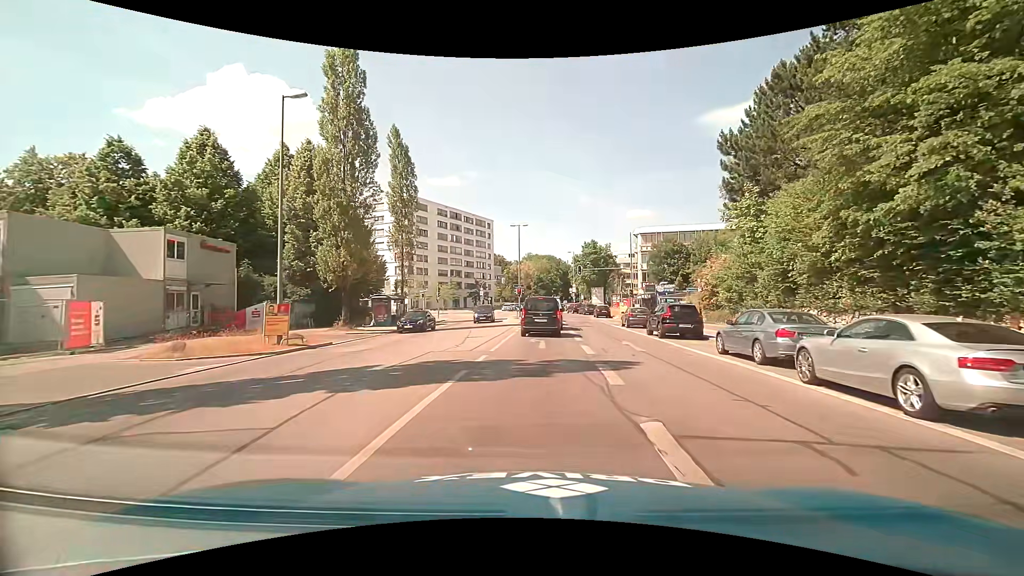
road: secondary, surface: asphalt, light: Day
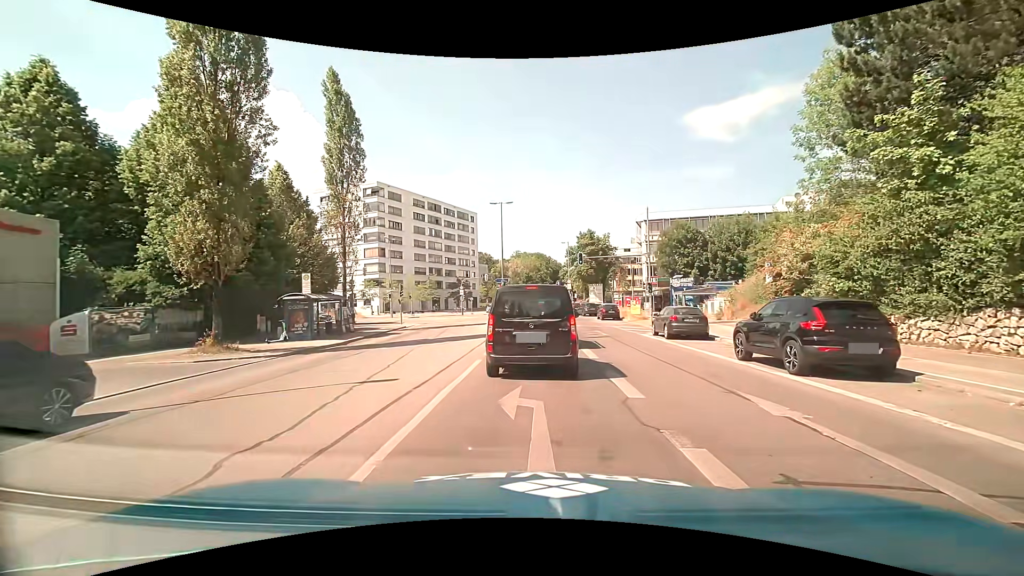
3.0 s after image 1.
(+0.3, +11.9) m; +4°
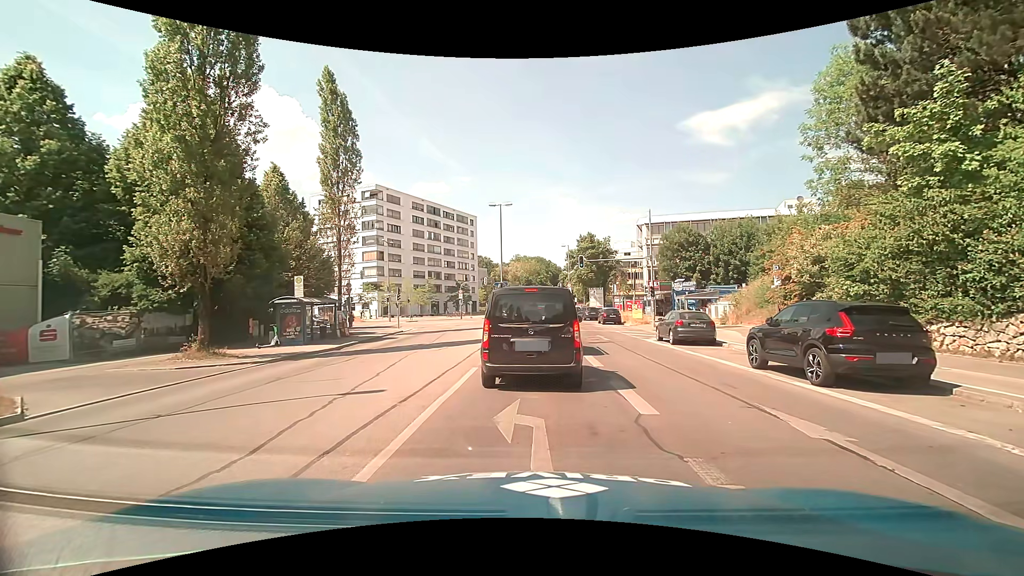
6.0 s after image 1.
(0.0, +0.9) m; 0°
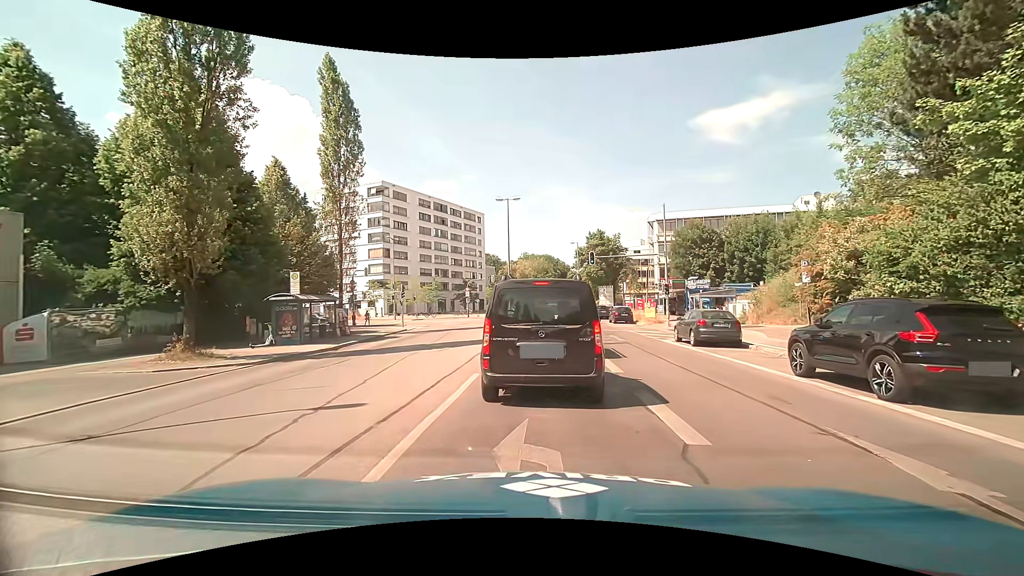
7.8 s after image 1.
(0.0, +1.6) m; 0°
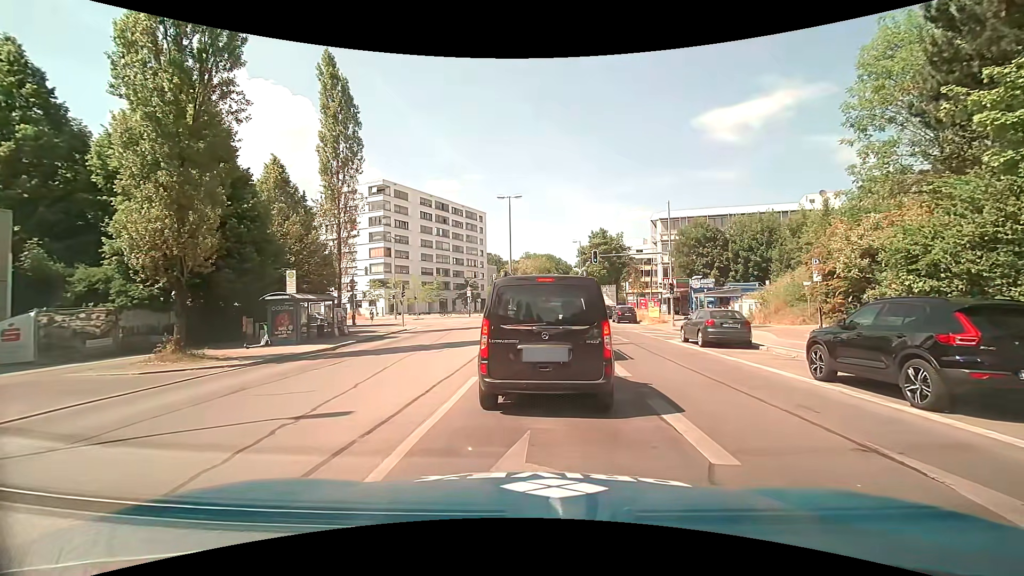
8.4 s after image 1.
(0.0, +0.6) m; 0°
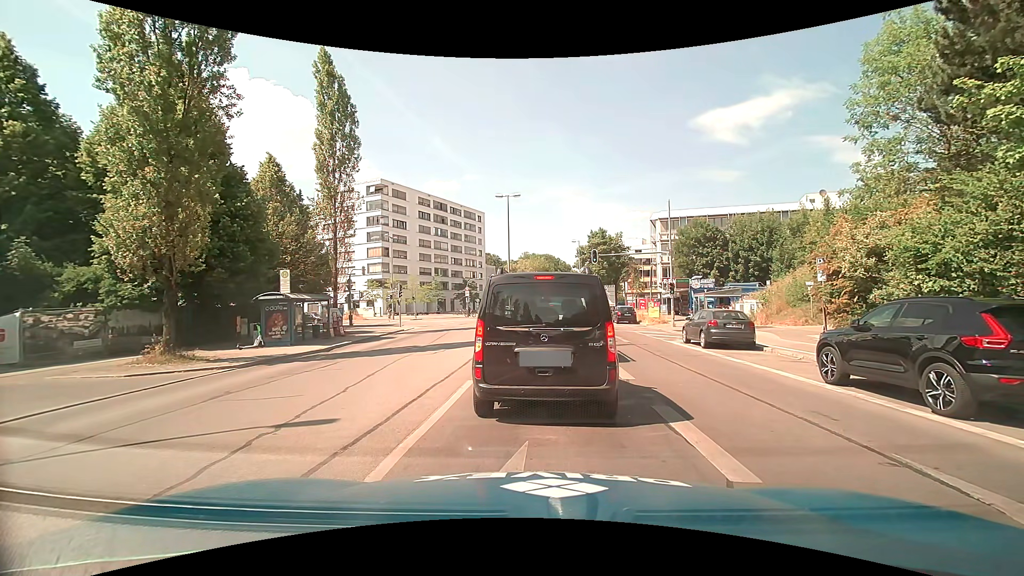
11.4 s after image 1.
(0.0, +0.5) m; 0°
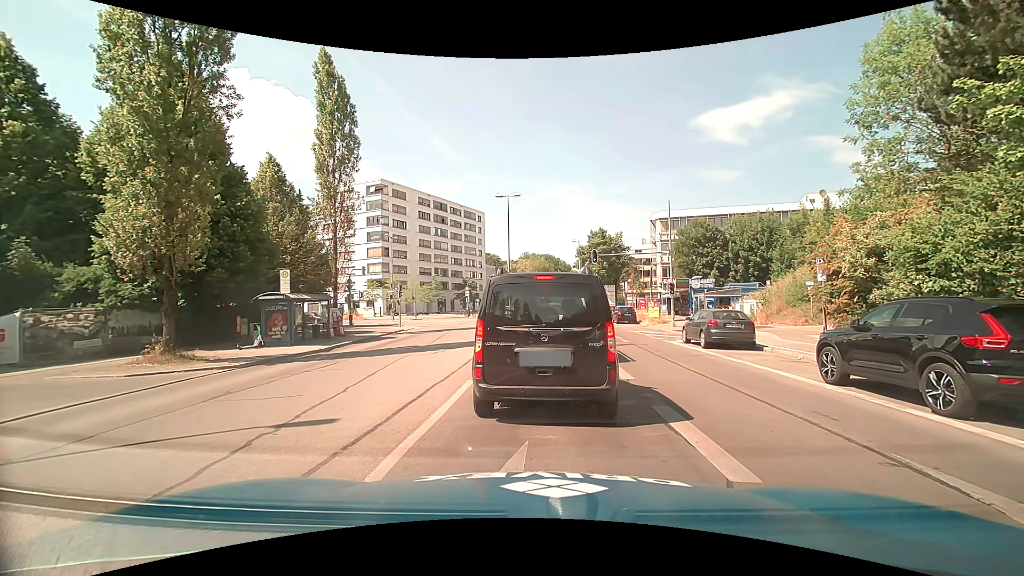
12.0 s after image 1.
(0.0, 0.0) m; 0°
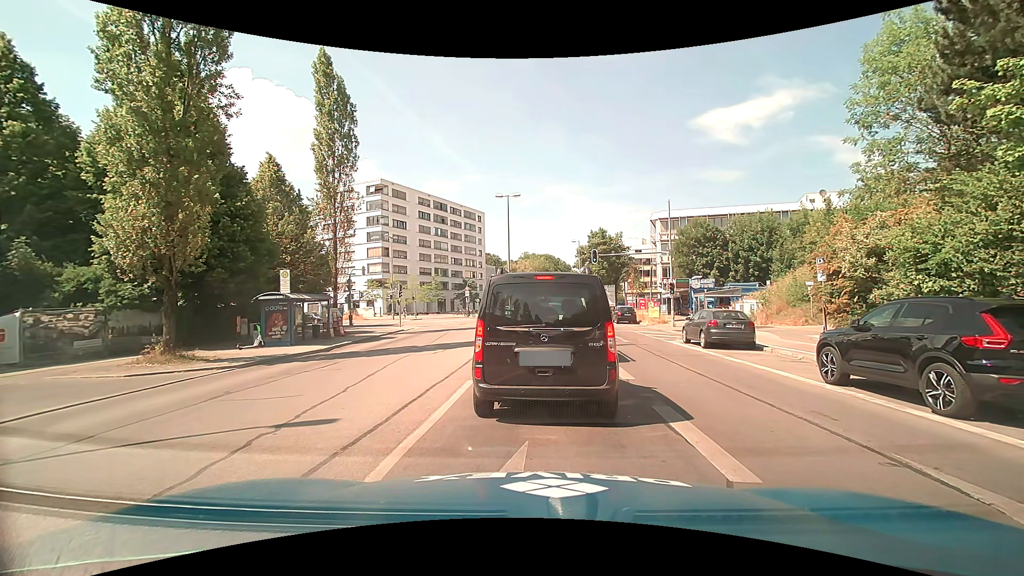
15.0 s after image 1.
(0.0, 0.0) m; 0°
